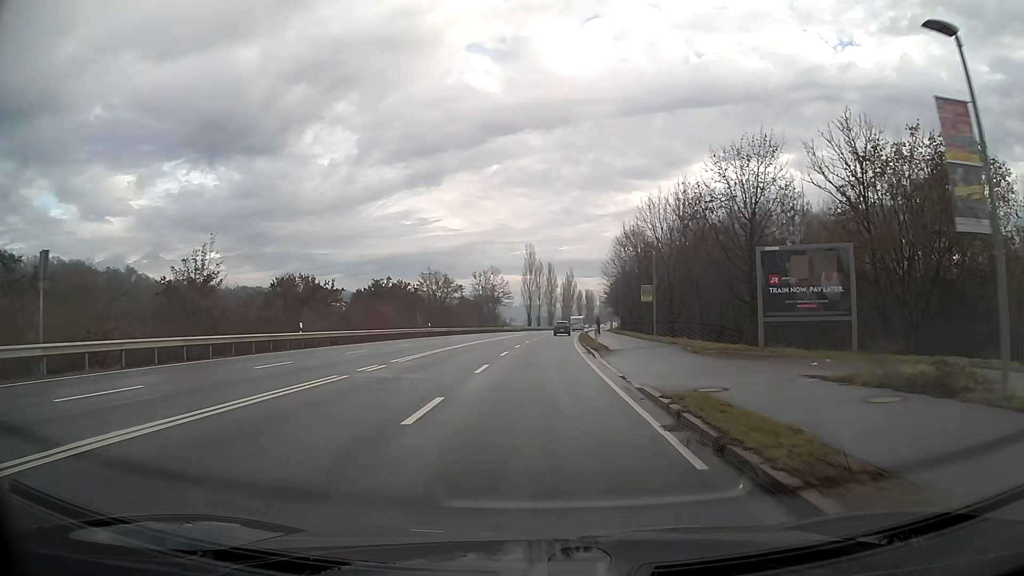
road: primary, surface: asphalt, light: Day
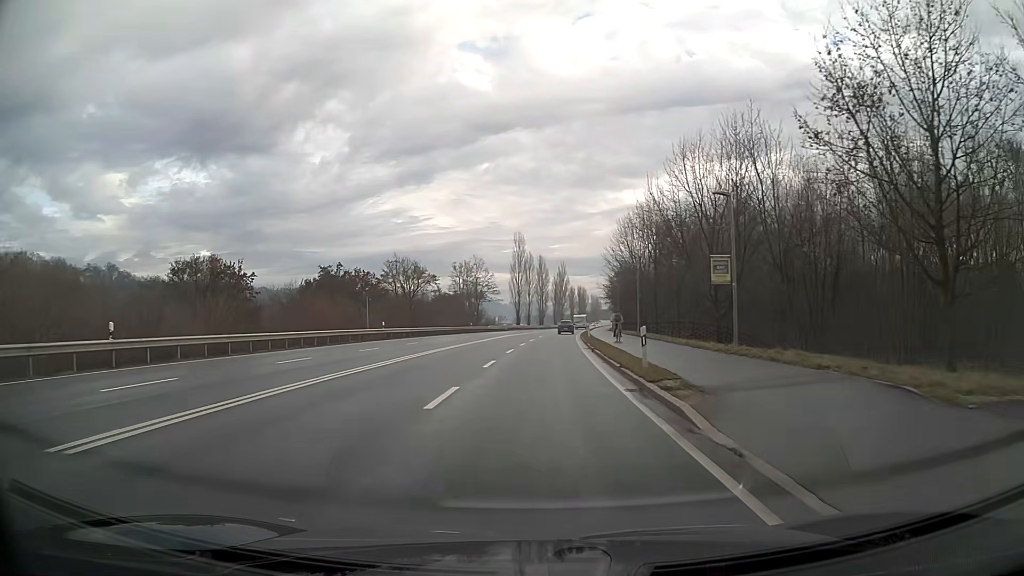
(+0.1, +16.6) m; +1°
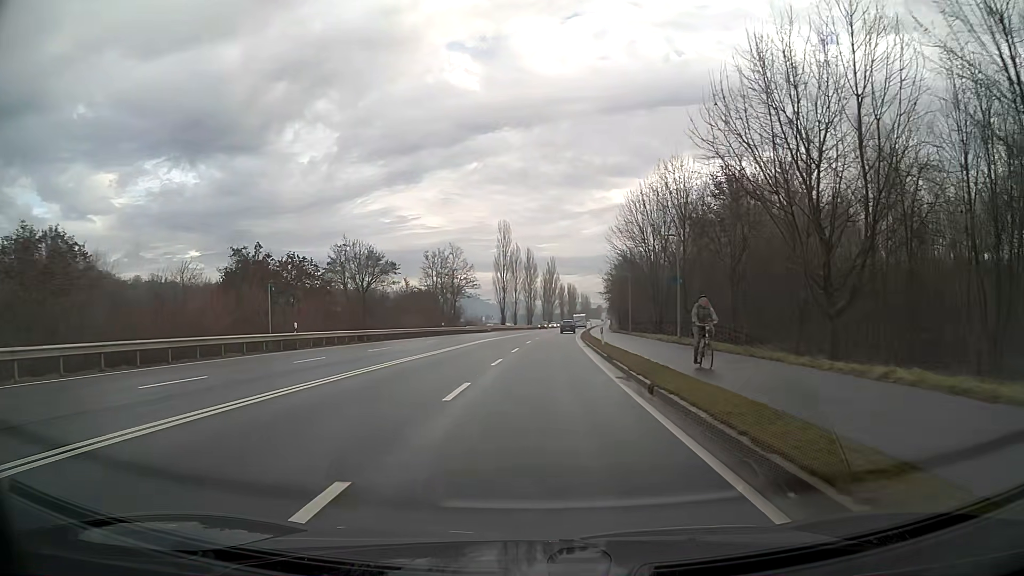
(+0.2, +16.7) m; +1°
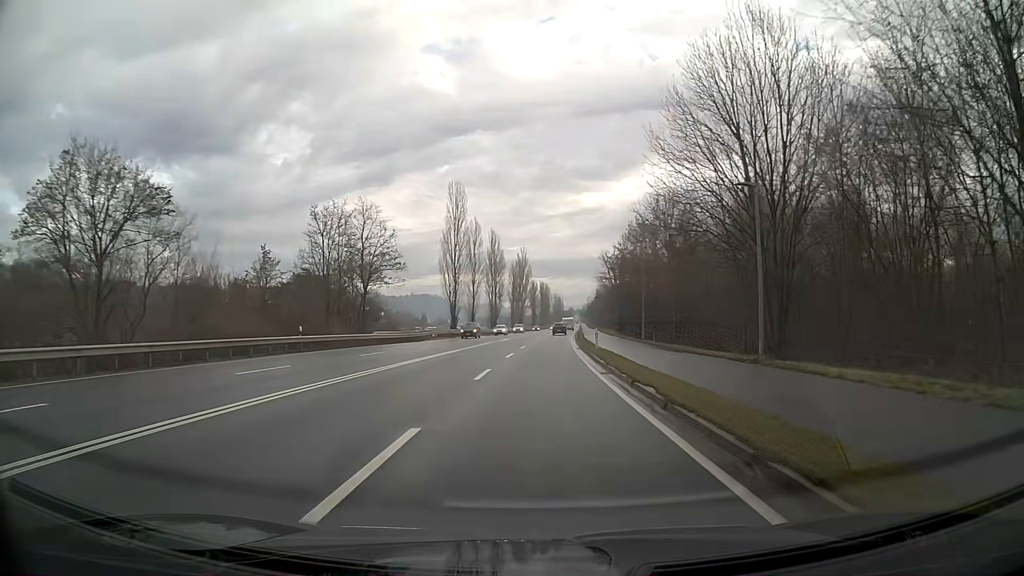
(+0.9, +37.3) m; +3°
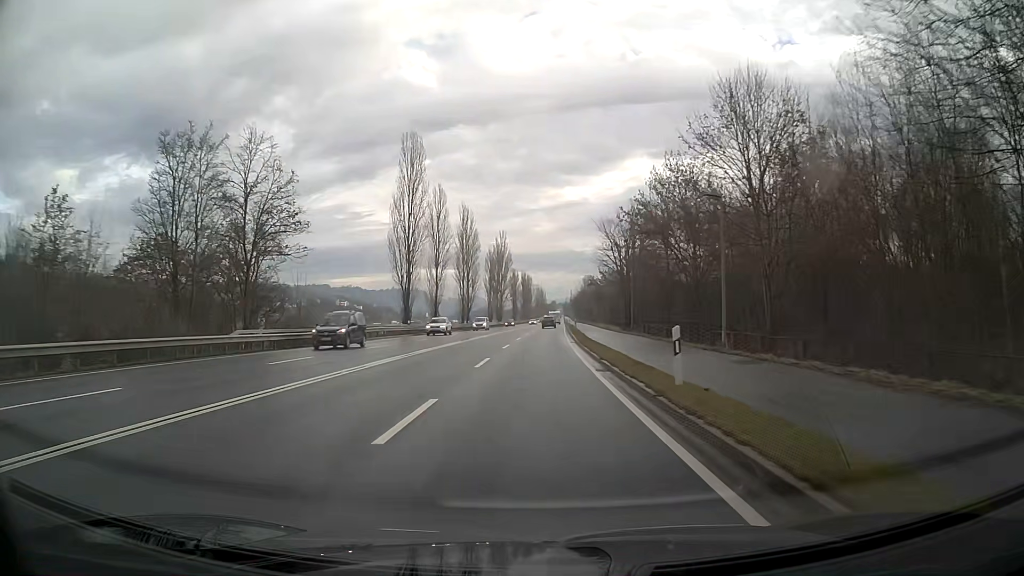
(+0.2, +21.5) m; +1°
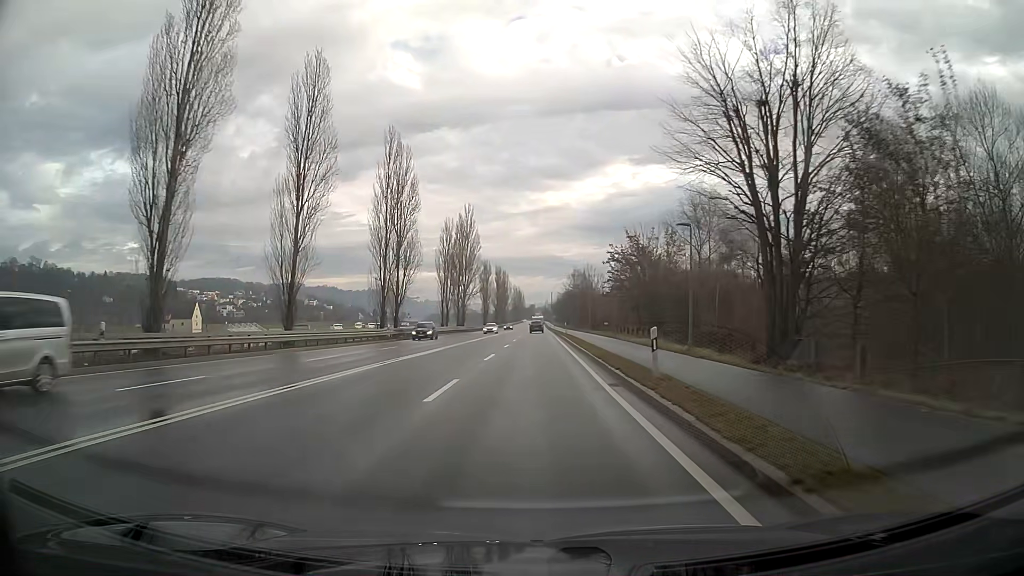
(+0.7, +43.8) m; +2°
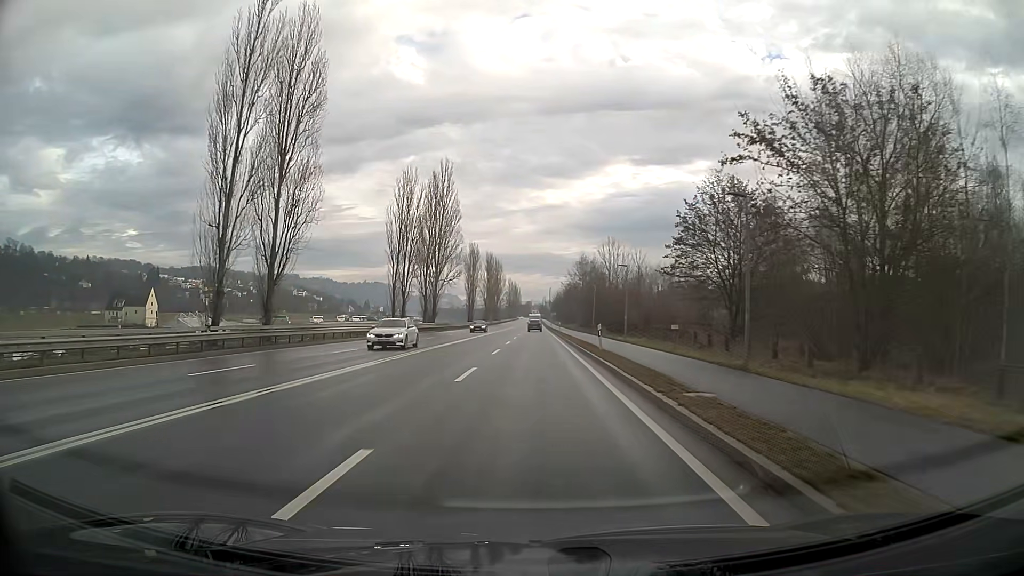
(0.0, +32.7) m; 0°
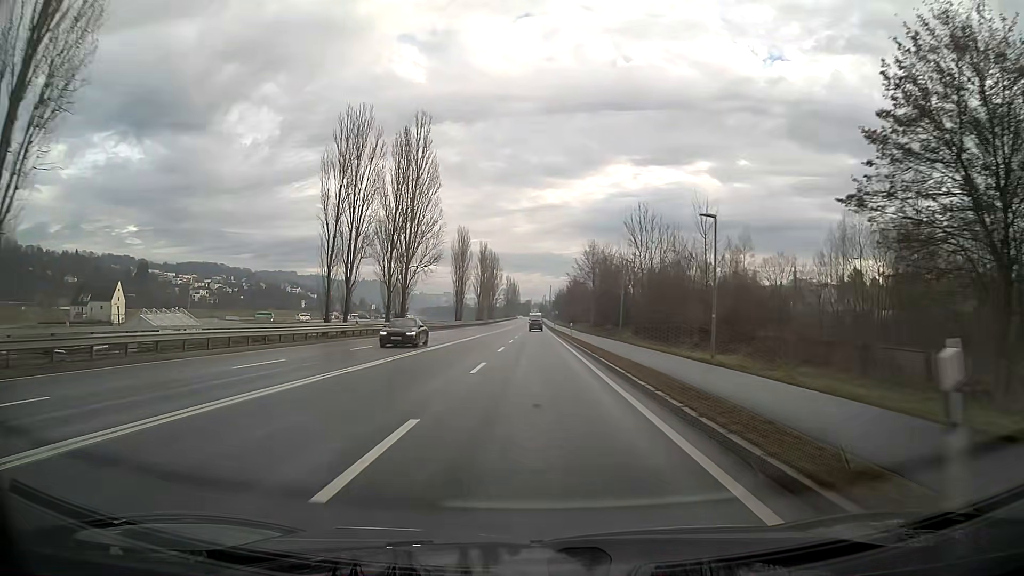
(0.0, +21.8) m; 0°
